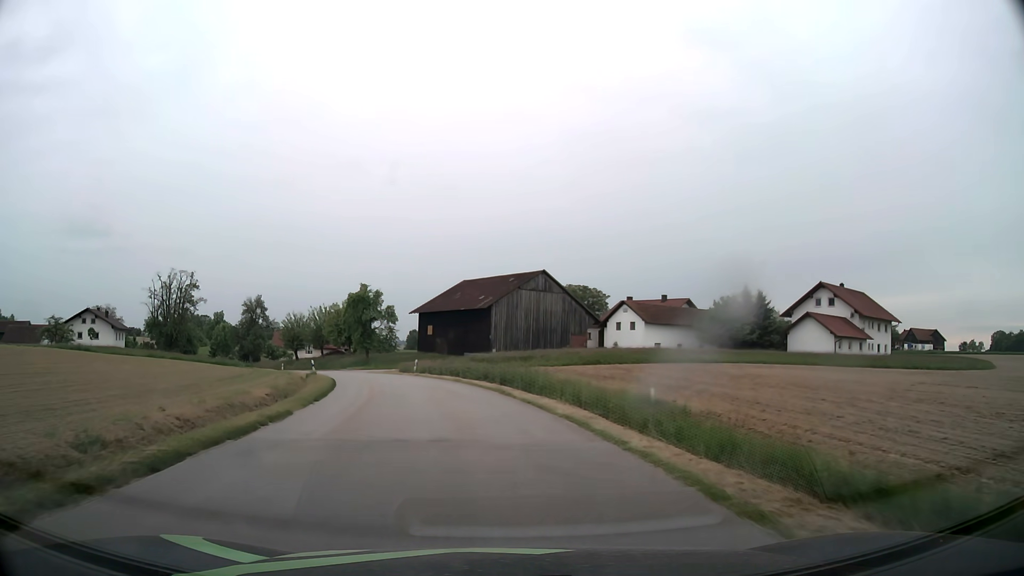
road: tertiary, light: Day
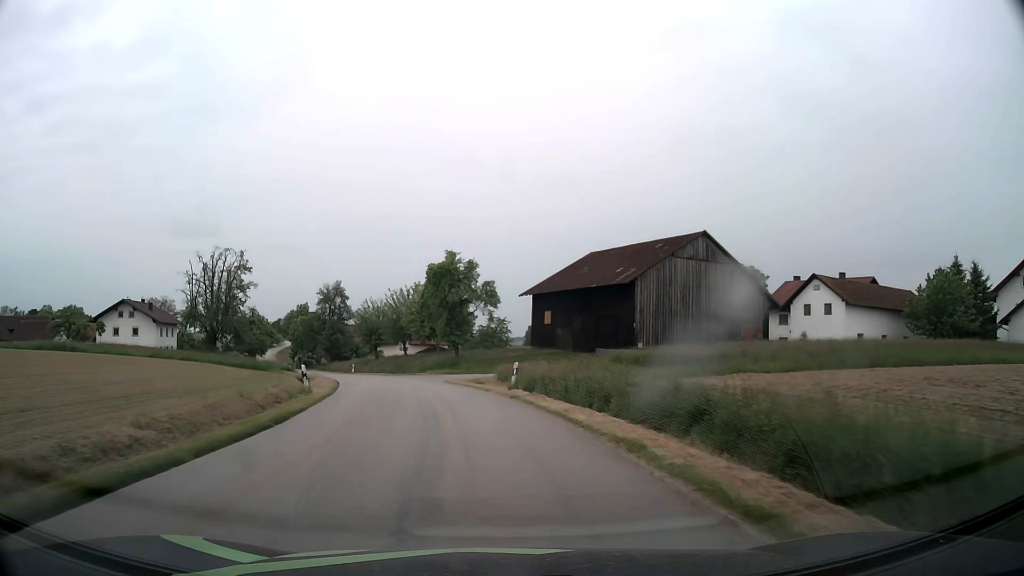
(-2.1, +23.4) m; -10°
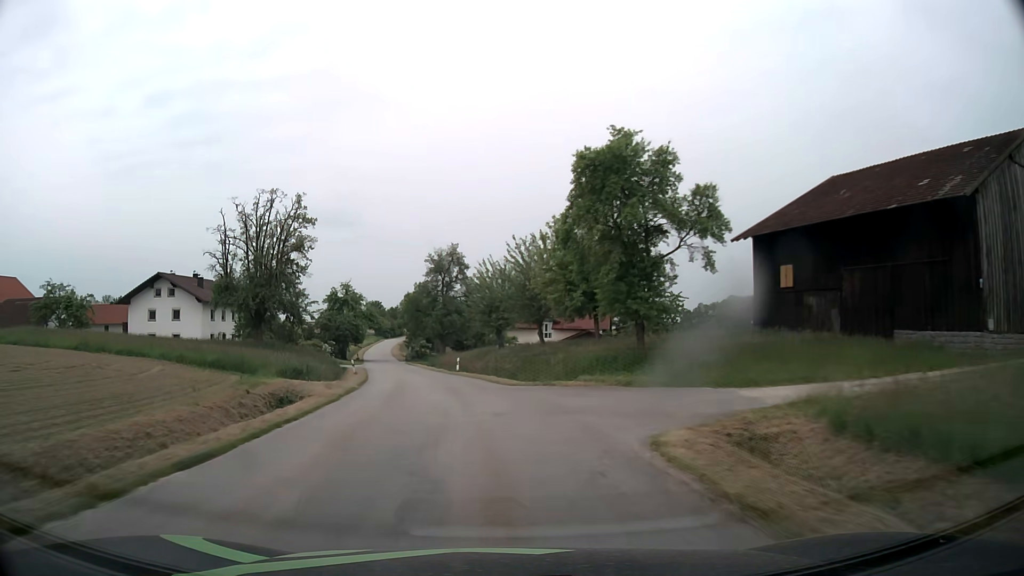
(-3.0, +27.9) m; -12°
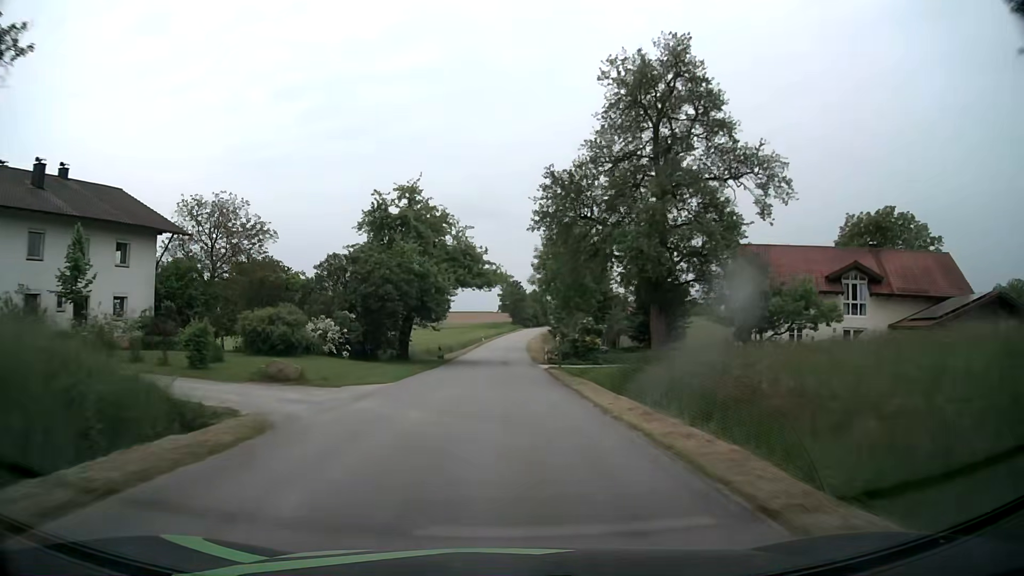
(-7.7, +52.5) m; -13°
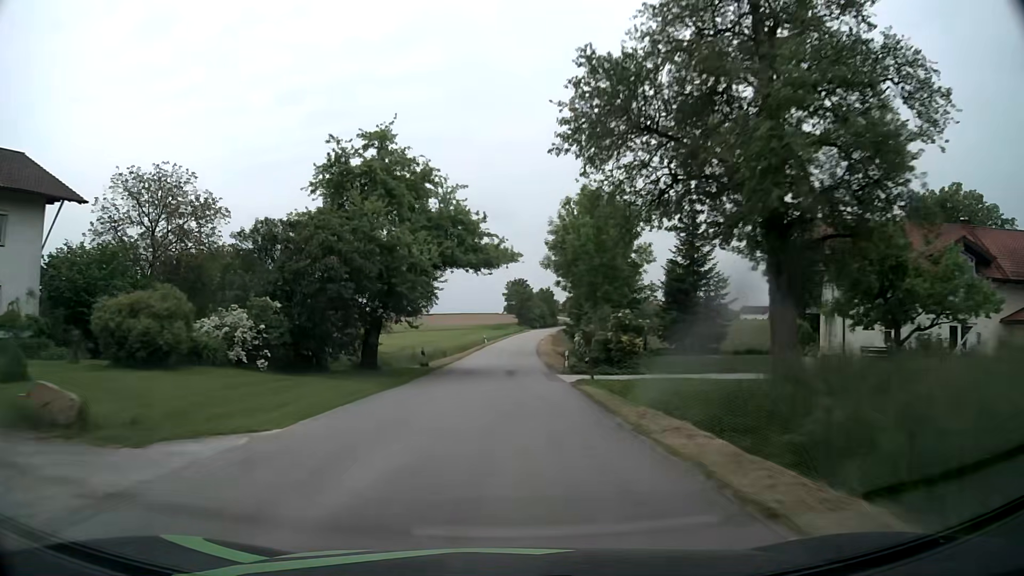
(-0.1, +11.2) m; -1°
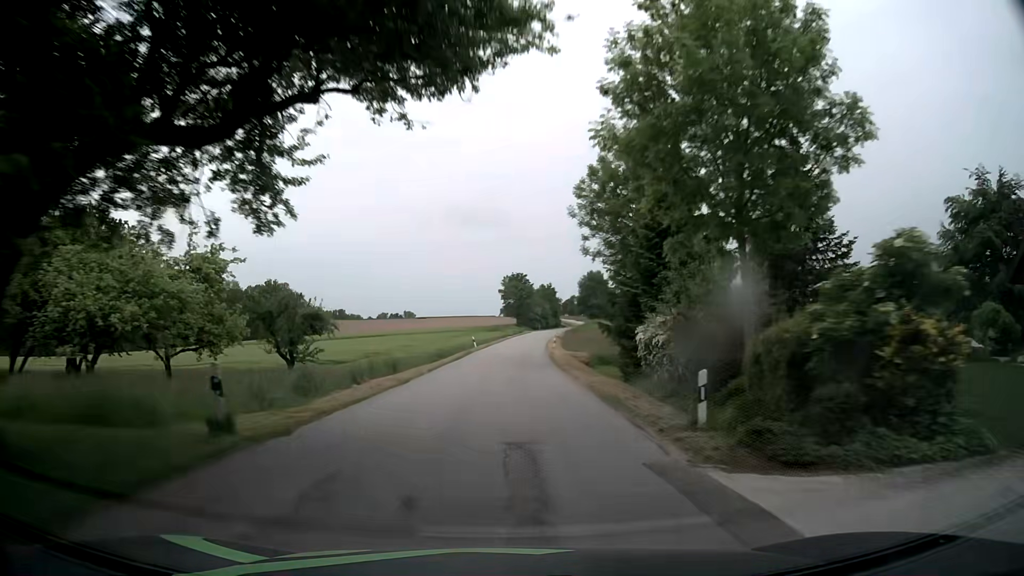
(0.0, +22.9) m; 0°
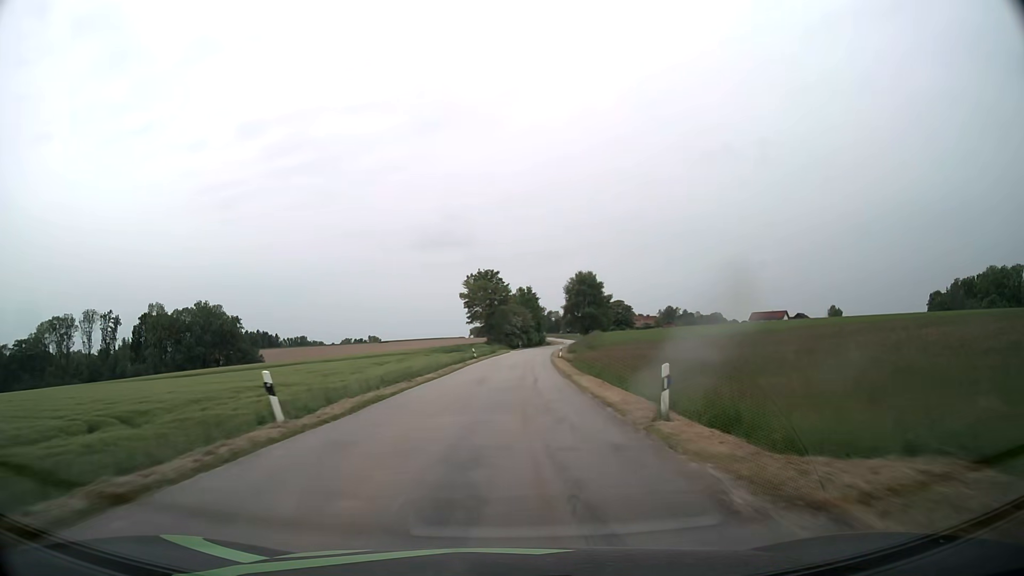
(+0.9, +47.0) m; +2°
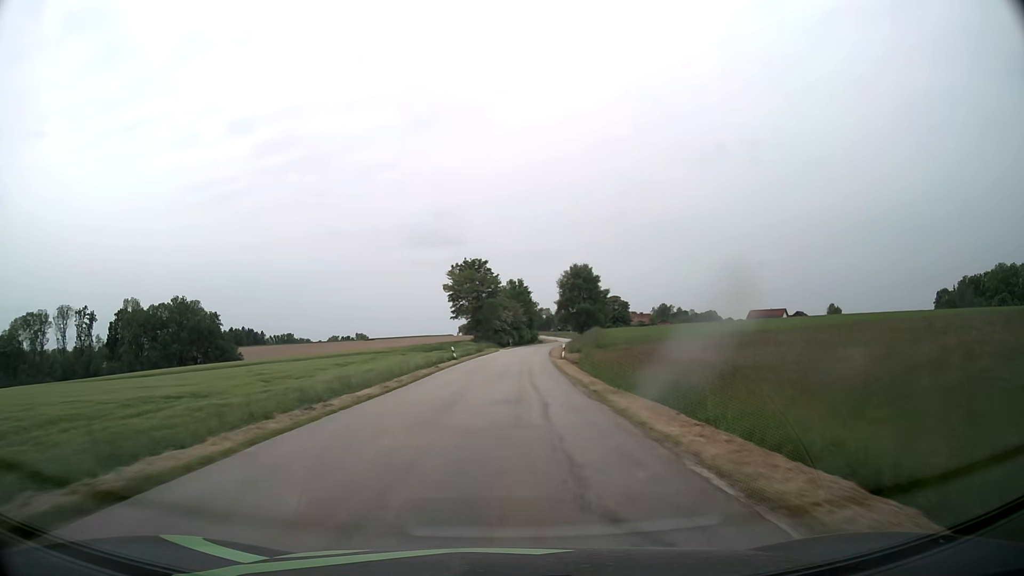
(+0.1, +11.9) m; +1°
(0, +10) (0, +20) (0, +30) (+1, +40) (+1, +50) (+2, +60) (+2, +70) (+3, +80) (+4, +90) (+5, +100) m
